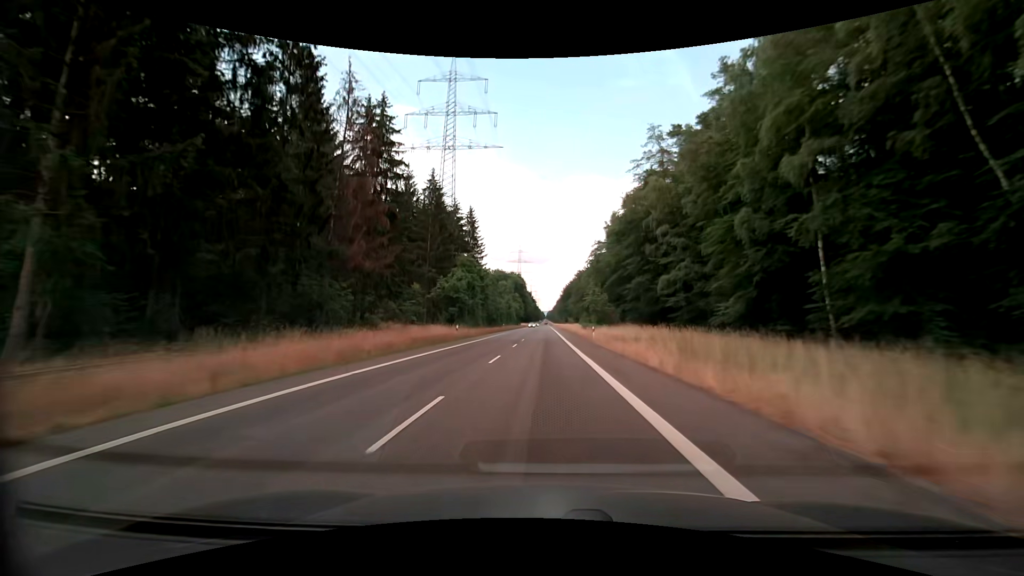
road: secondary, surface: asphalt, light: Day
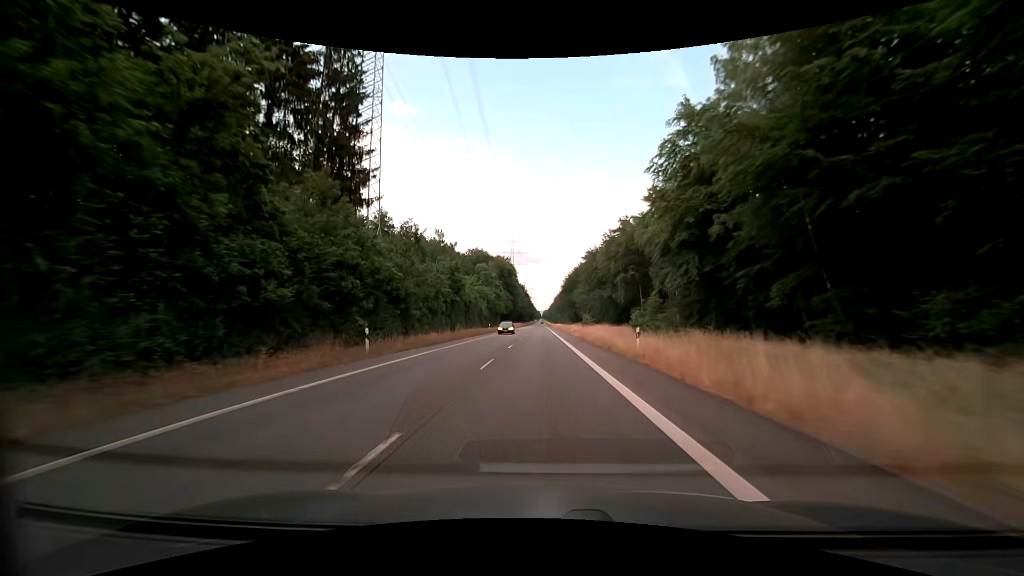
(+0.3, +70.3) m; 0°
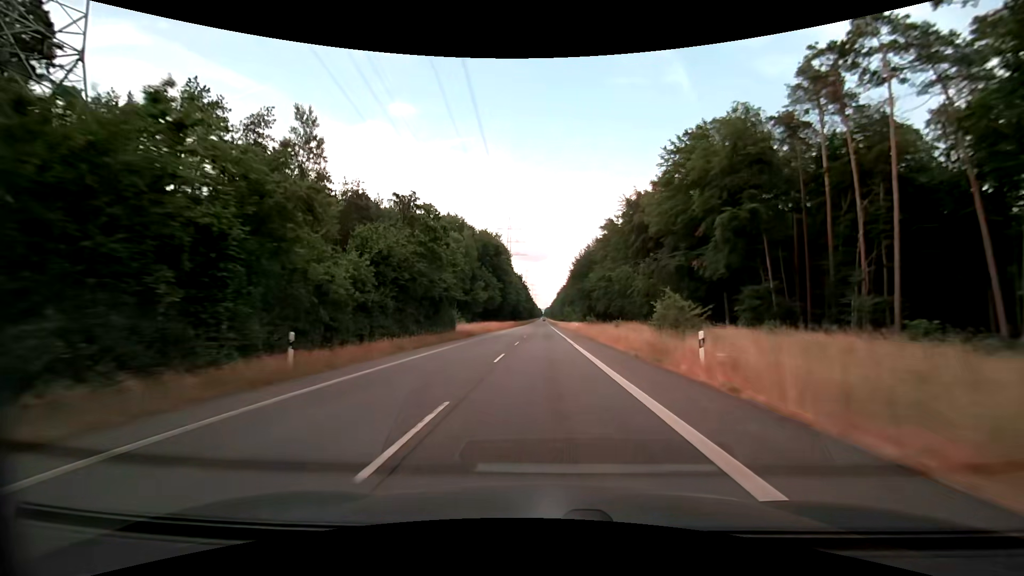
(-0.2, +57.7) m; 0°
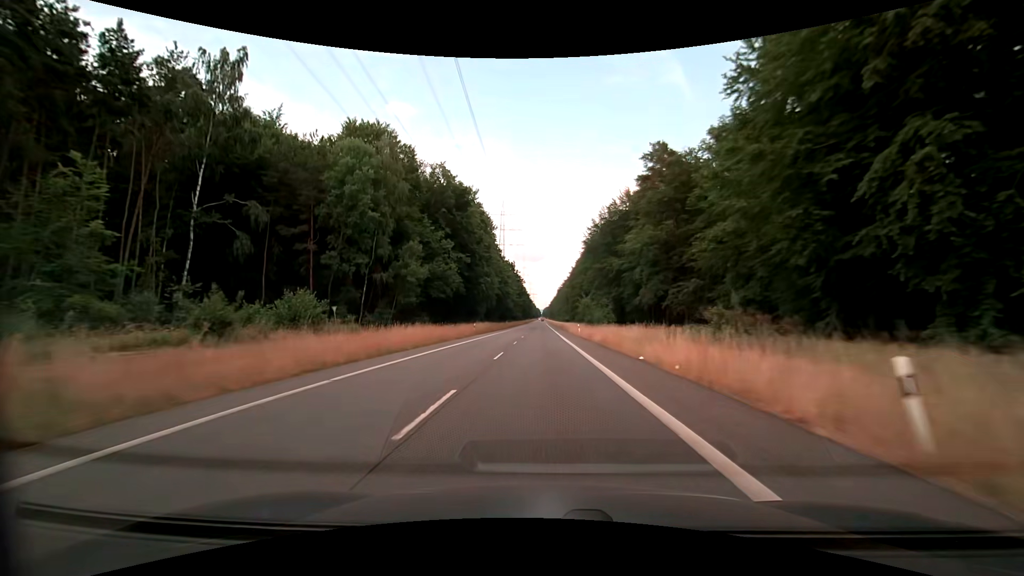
(+0.1, +58.9) m; 0°
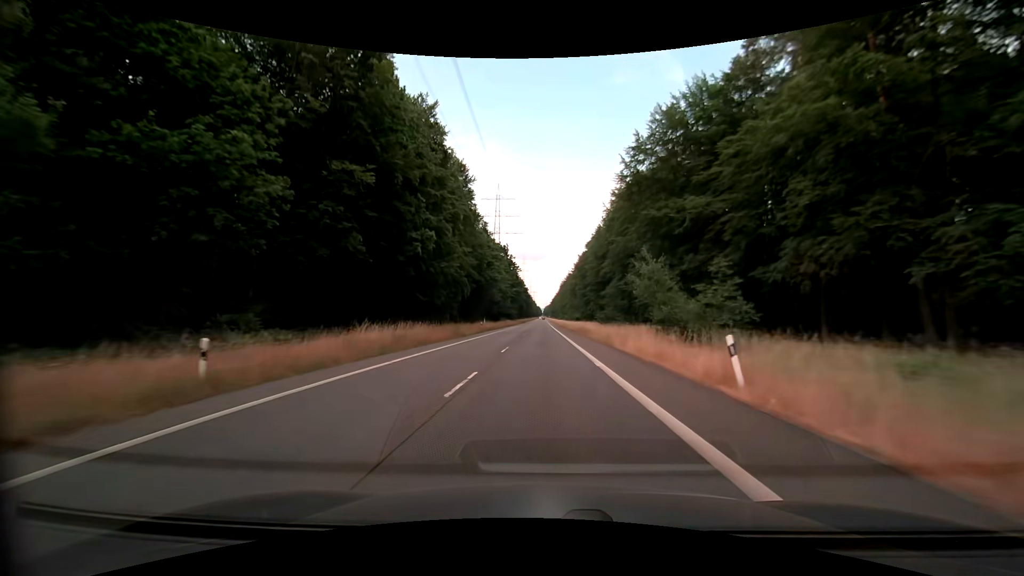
(0.0, +44.8) m; 0°
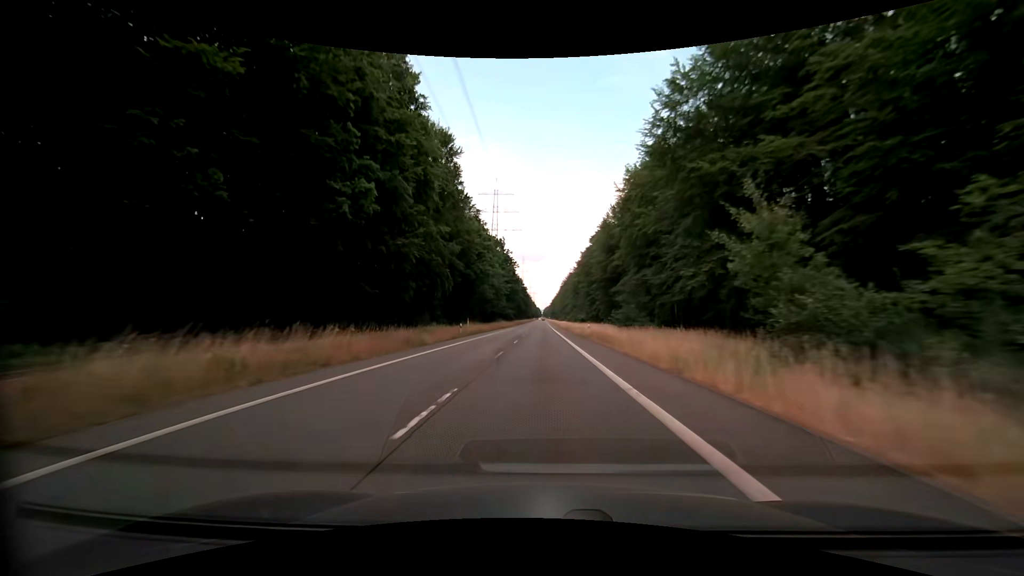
(0.0, +15.1) m; 0°
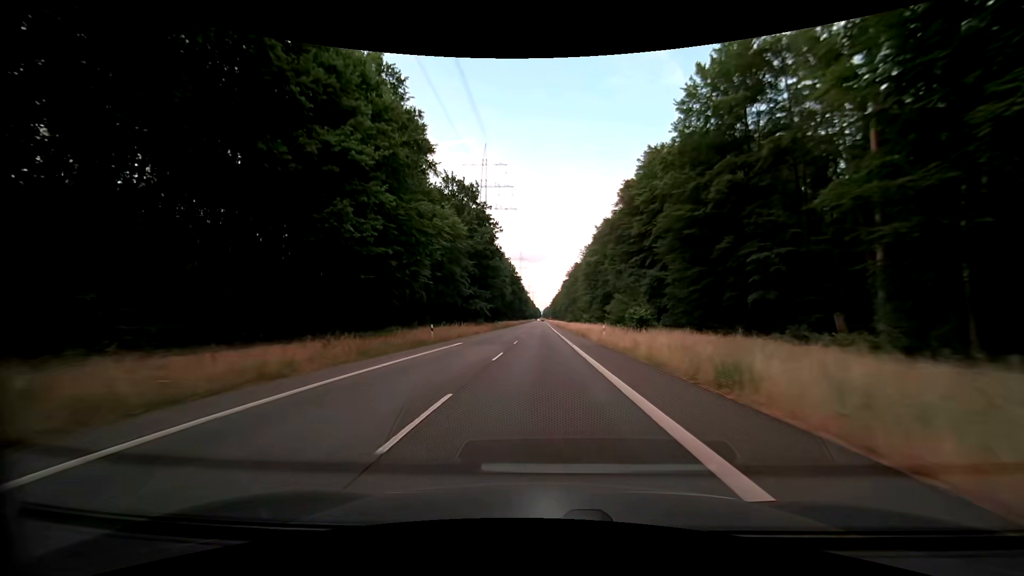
(+0.1, +60.8) m; 0°
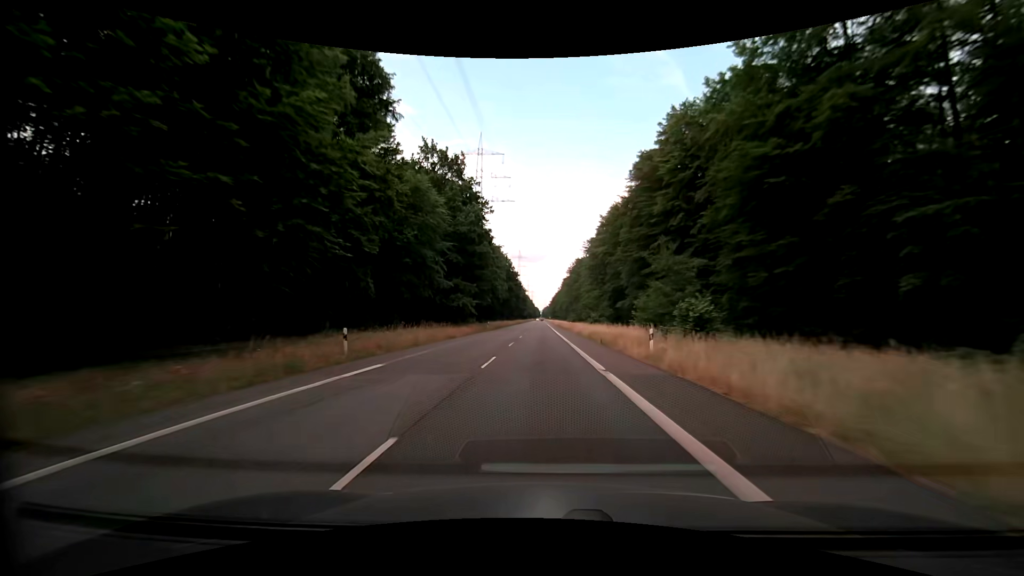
(0.0, +15.3) m; 0°
(0, +10) (0, +20) (0, +30) (0, +40) (0, +50) (0, +60) (0, +70) (0, +80) (0, +90) (0, +100) m
